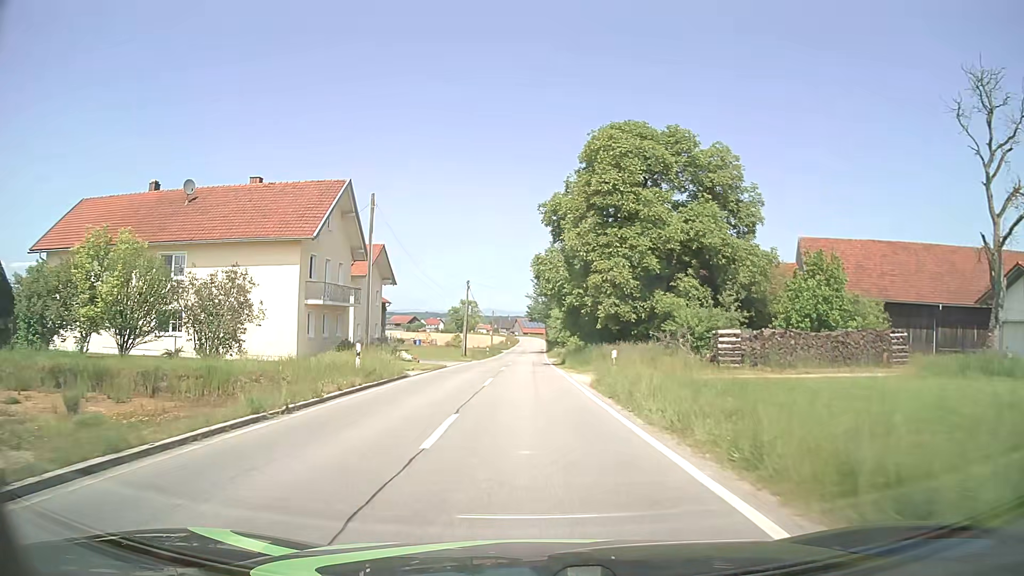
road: tertiary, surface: asphalt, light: Day
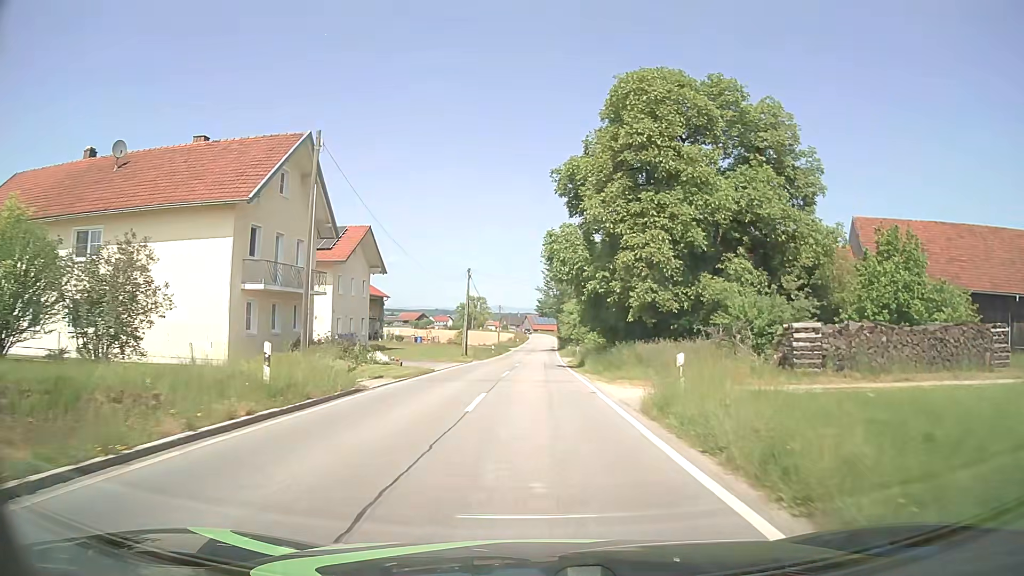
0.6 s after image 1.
(-0.1, +8.1) m; 0°
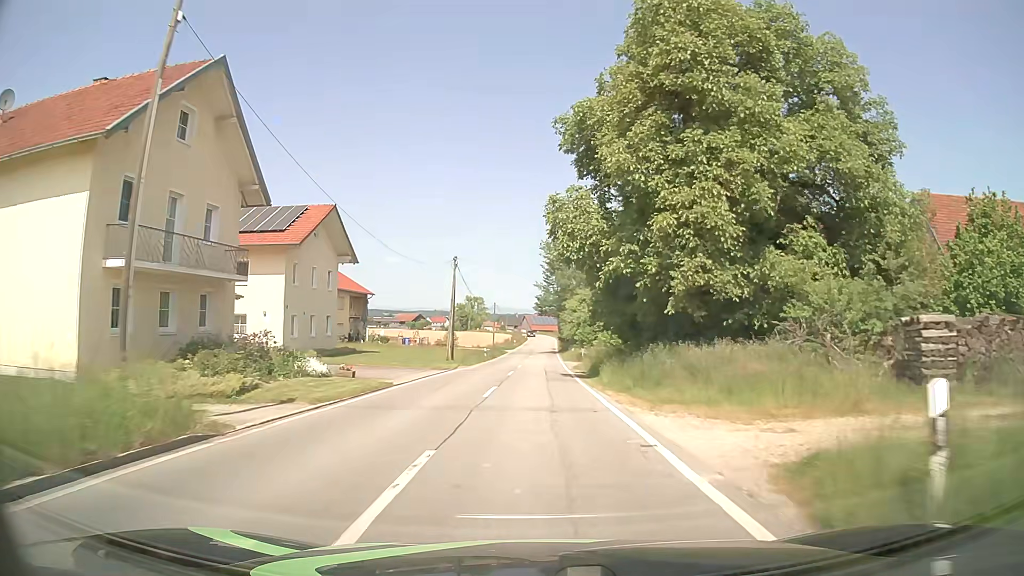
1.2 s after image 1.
(0.0, +8.4) m; 0°
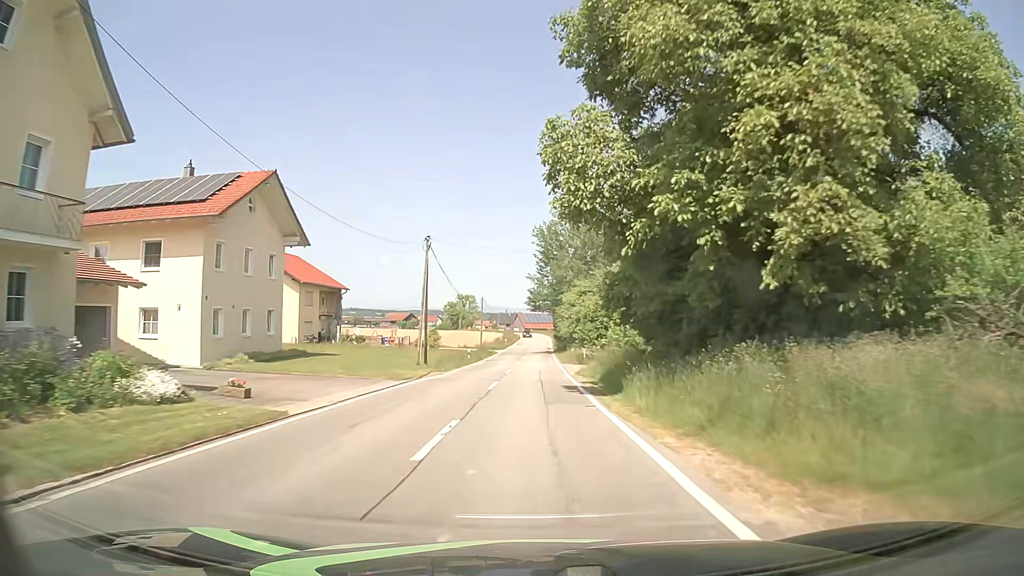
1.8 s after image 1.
(+0.1, +8.7) m; +1°
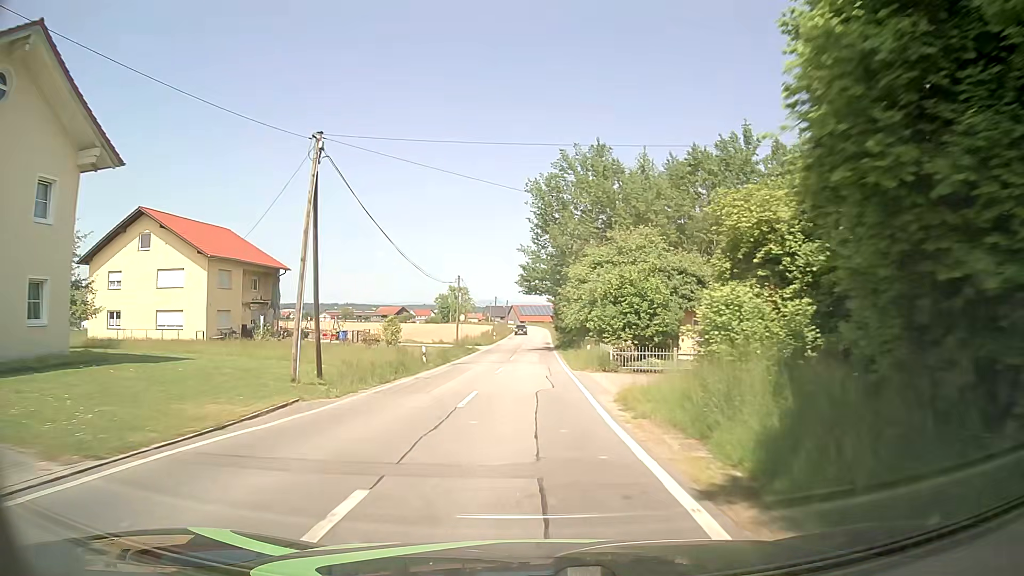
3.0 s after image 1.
(+0.1, +17.9) m; -1°
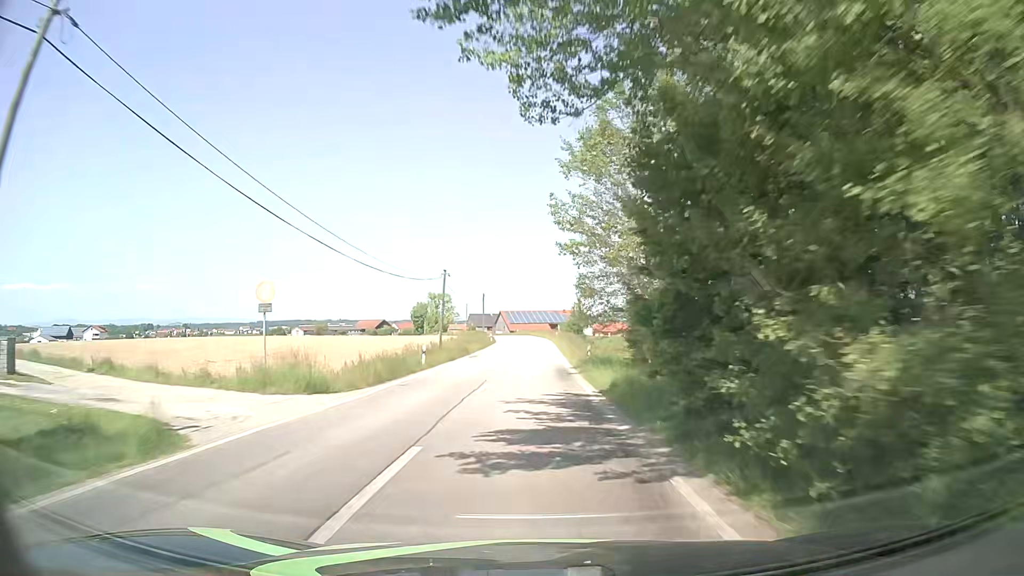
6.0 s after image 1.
(+0.8, +46.0) m; +2°
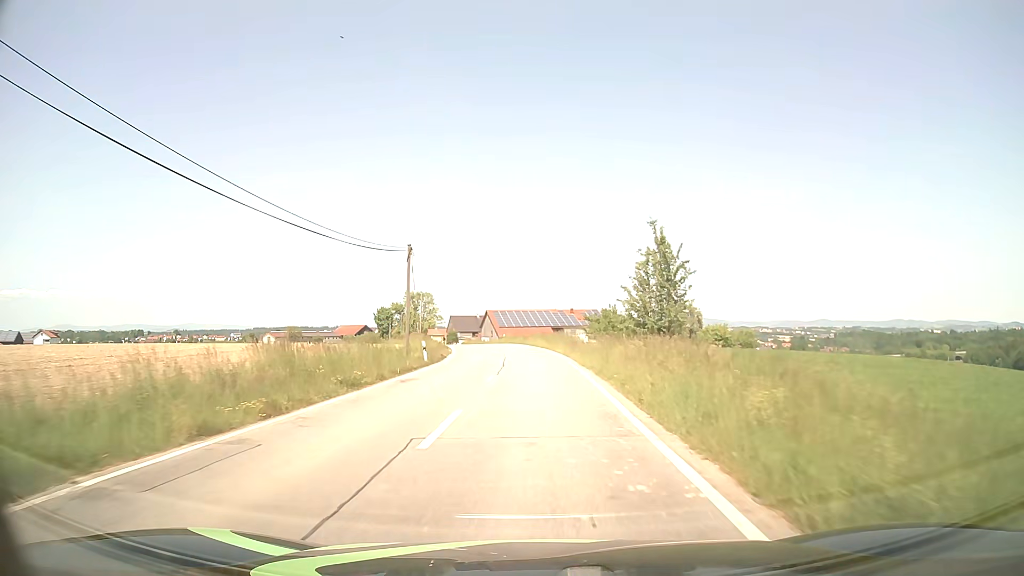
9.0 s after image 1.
(-0.3, +45.0) m; 0°
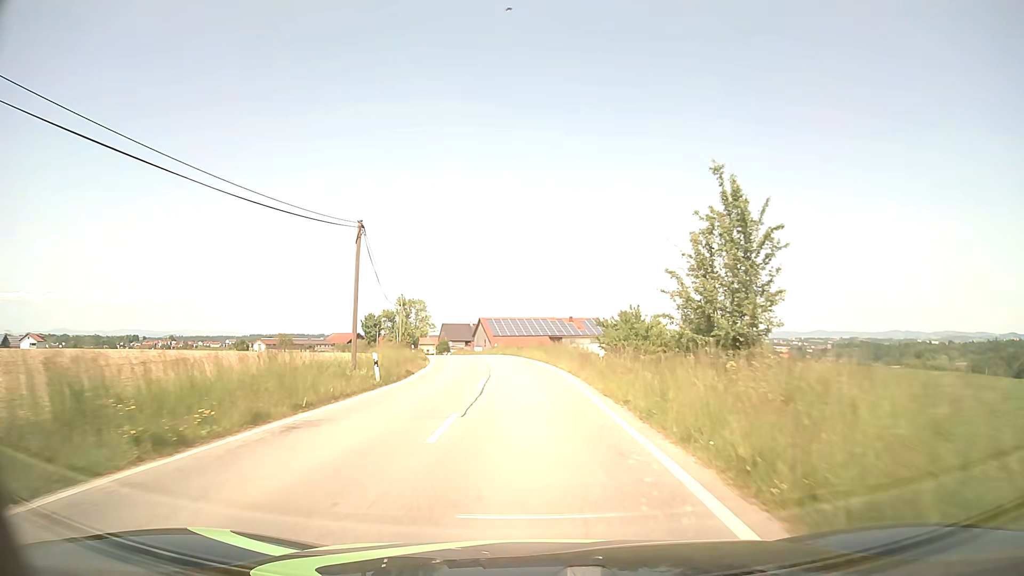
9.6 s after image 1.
(0.0, +8.9) m; 0°
(0, +10) (0, +20) (-1, +30) (-2, +40) (-3, +50) (-5, +60) (-7, +69) (-9, +79) (-12, +89) (-14, +98) m
